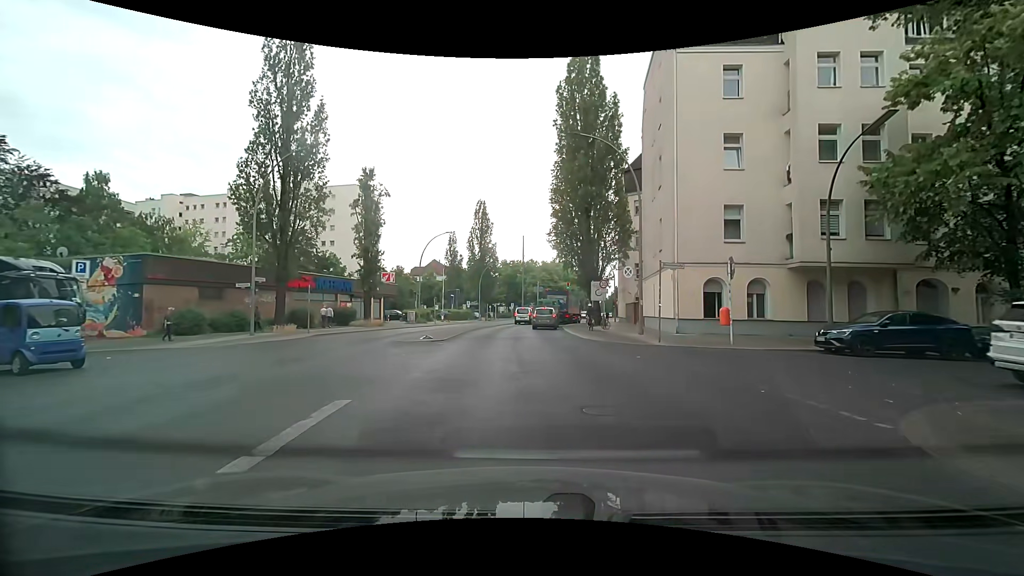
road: secondary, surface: asphalt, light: Day
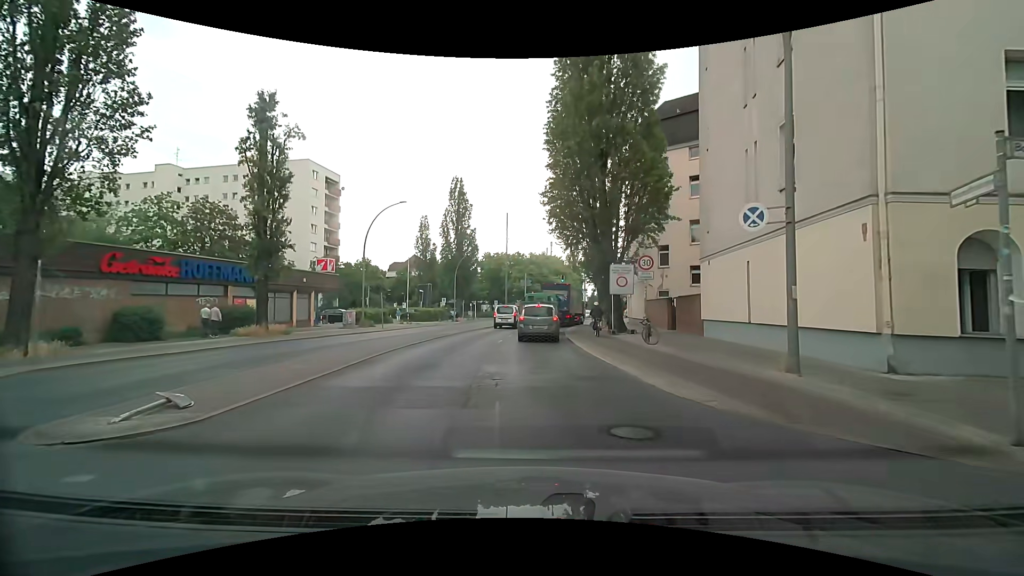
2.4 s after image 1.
(+0.2, +14.9) m; 0°
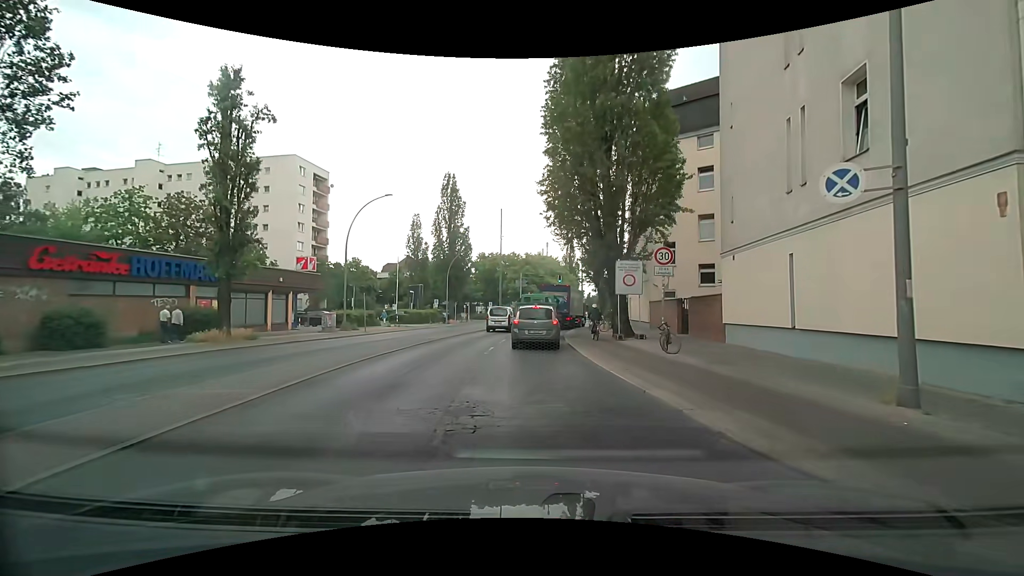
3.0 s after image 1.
(+0.1, +3.0) m; +2°
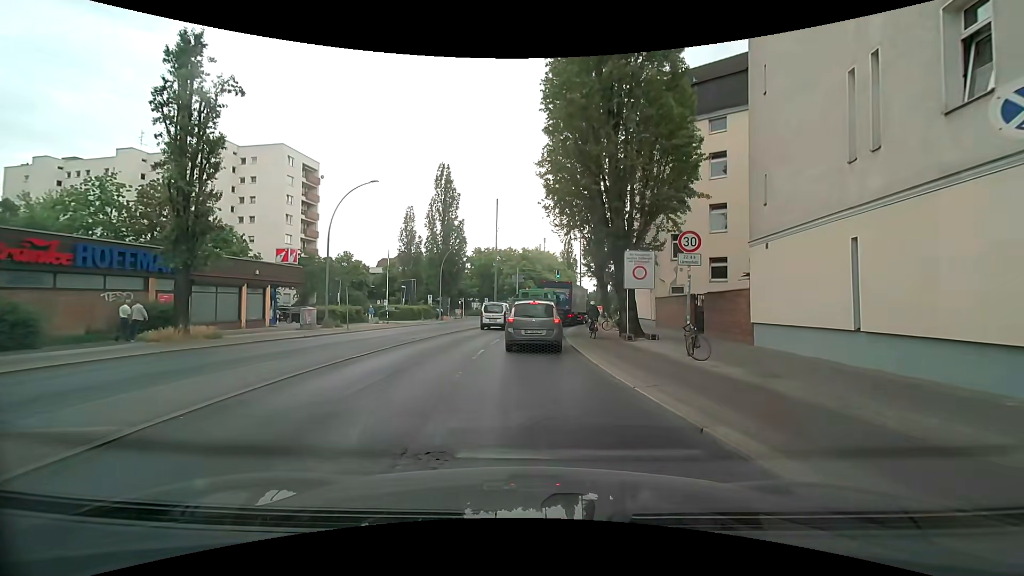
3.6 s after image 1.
(0.0, +2.7) m; 0°
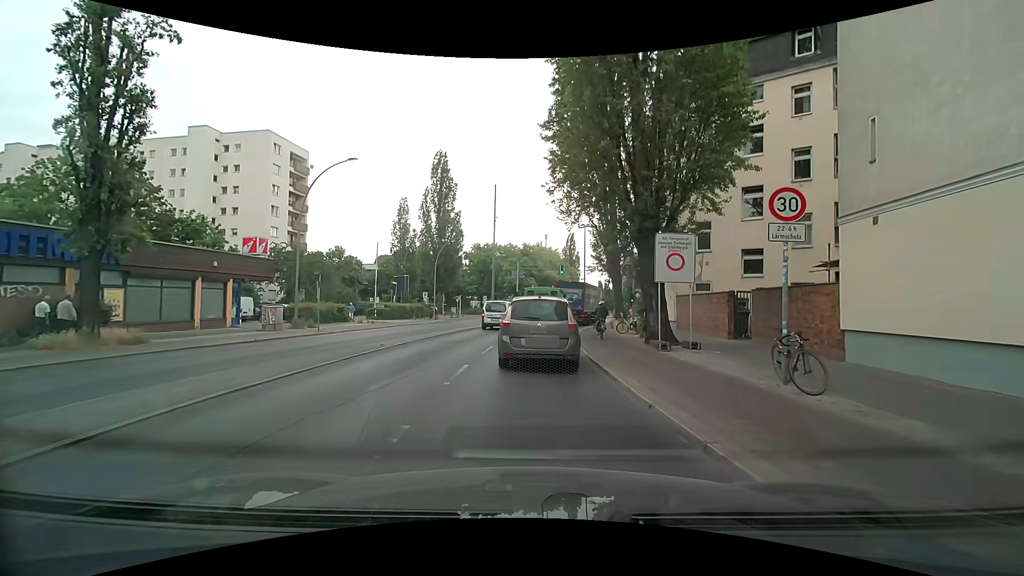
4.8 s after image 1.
(0.0, +4.6) m; -1°
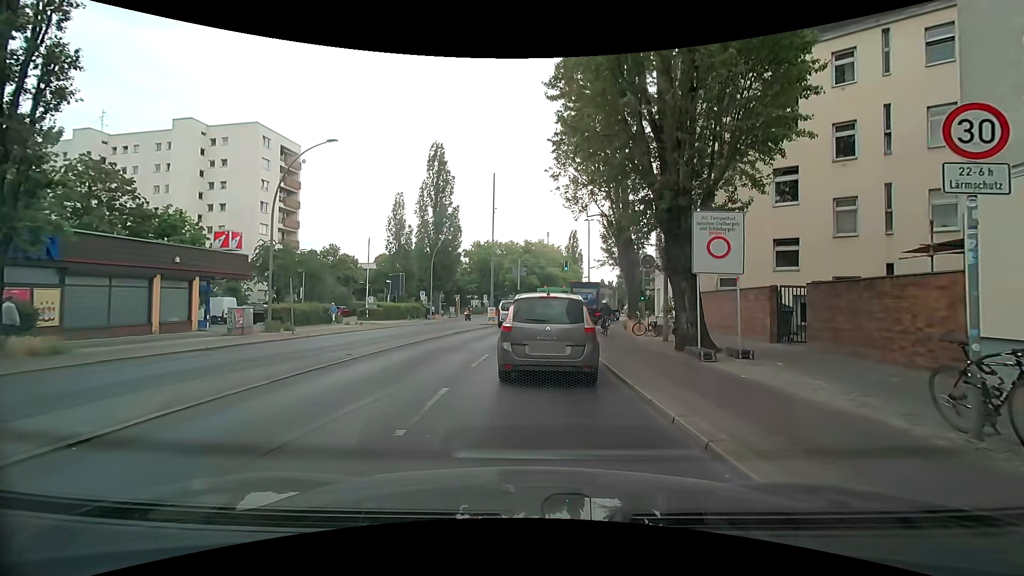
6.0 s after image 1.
(+0.1, +3.2) m; 0°
